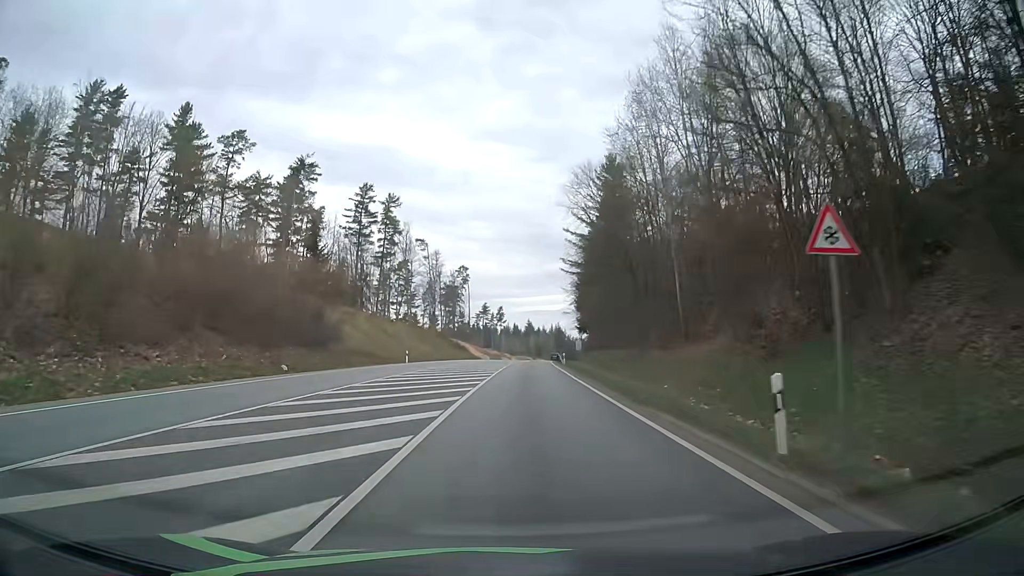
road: primary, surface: asphalt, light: Day
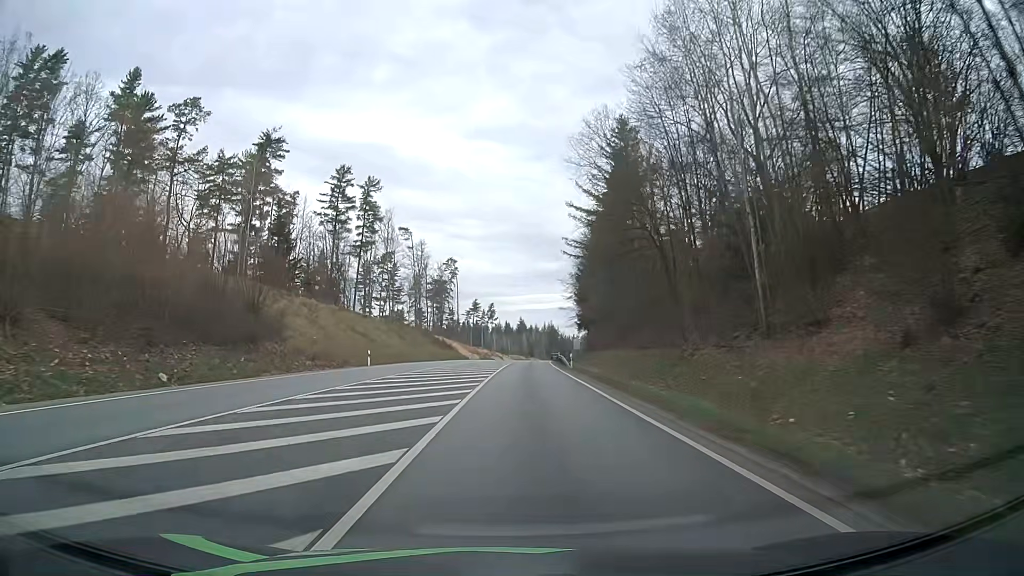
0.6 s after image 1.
(+0.1, +13.2) m; +1°
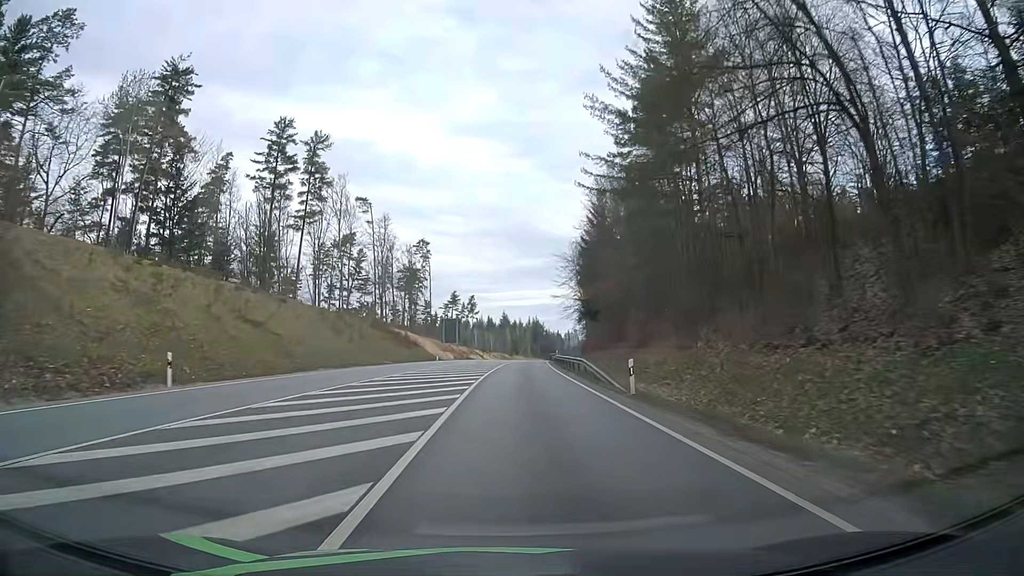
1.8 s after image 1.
(+0.4, +26.5) m; +2°
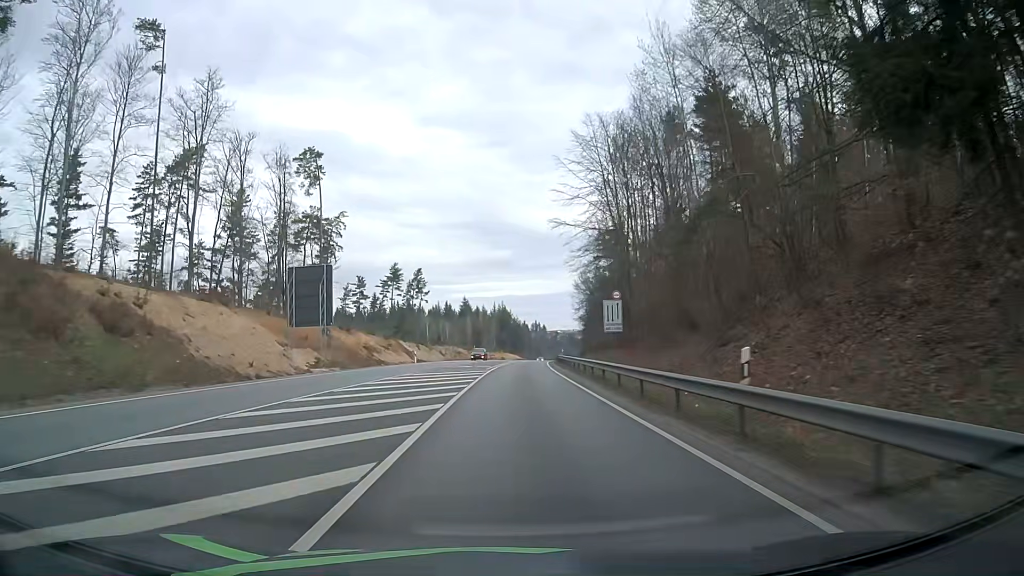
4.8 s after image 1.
(+1.5, +67.4) m; +2°
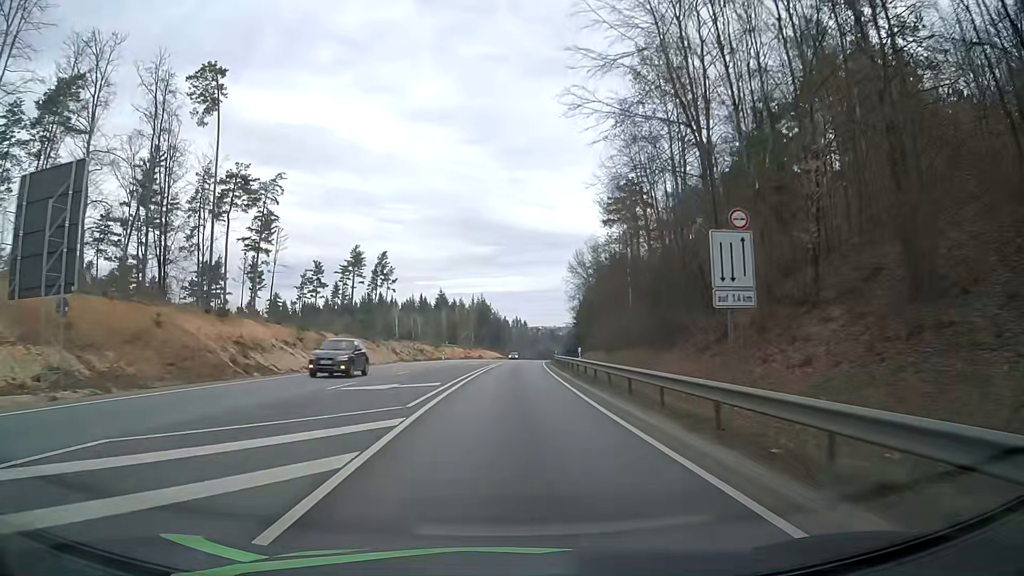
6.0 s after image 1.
(+0.6, +27.5) m; +2°
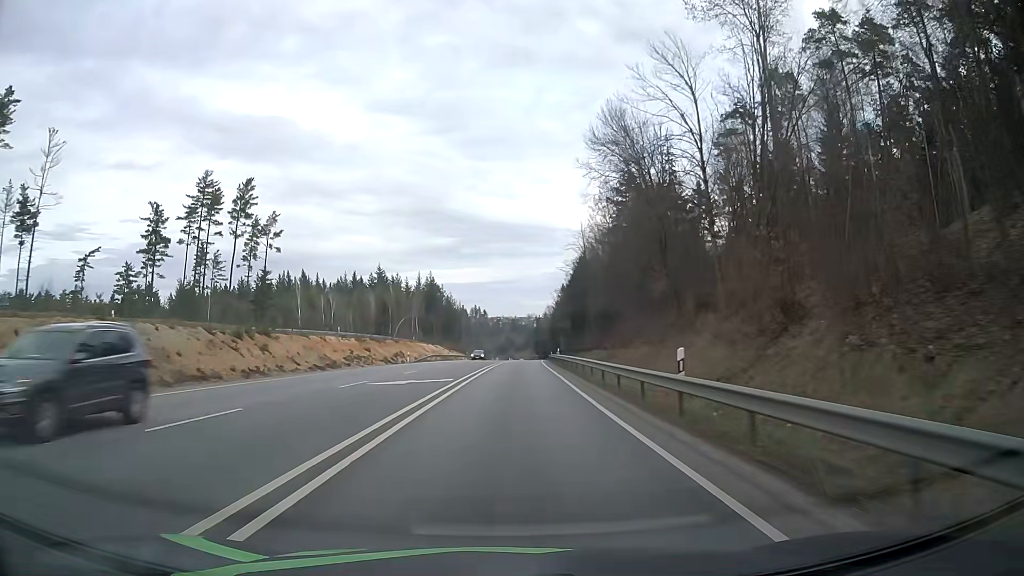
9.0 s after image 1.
(+1.9, +70.4) m; +4°
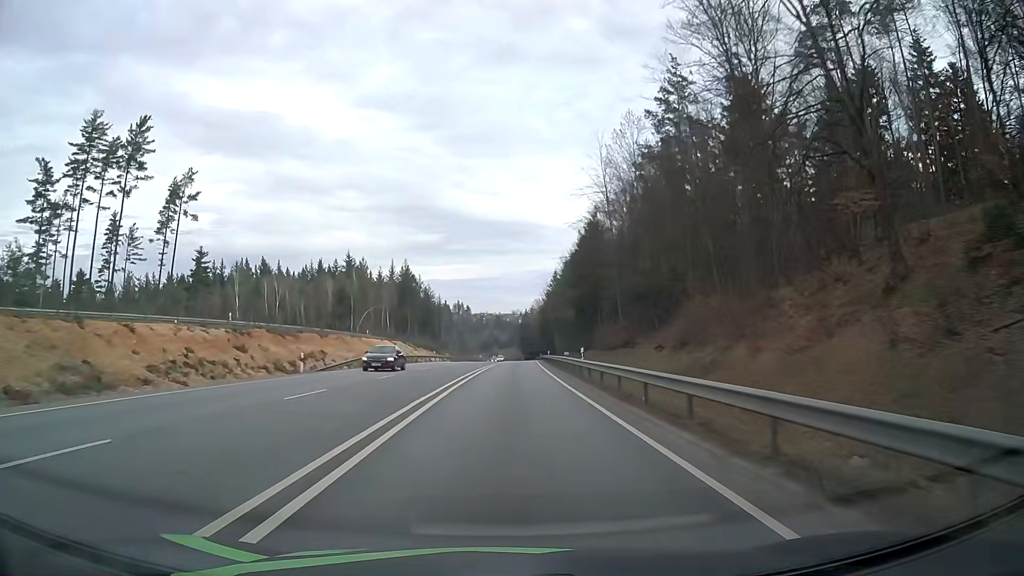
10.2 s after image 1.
(+0.3, +29.1) m; +1°
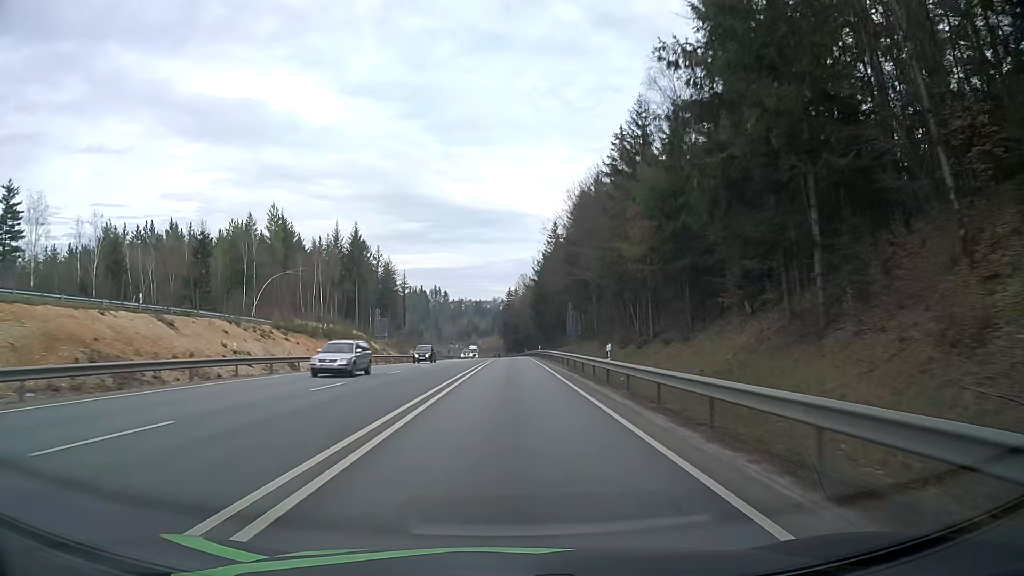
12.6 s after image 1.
(+1.0, +57.7) m; +1°
(0, +10) (0, +20) (0, +30) (0, +40) (0, +50) (+1, +60) (+1, +70) (+1, +80) (+1, +90) (+1, +100) m
